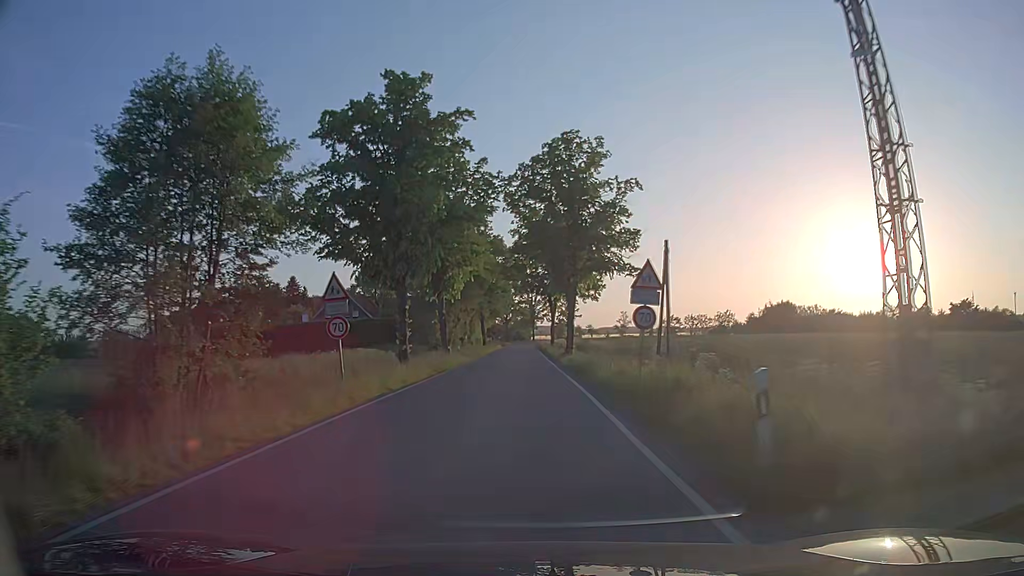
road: tertiary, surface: asphalt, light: Day
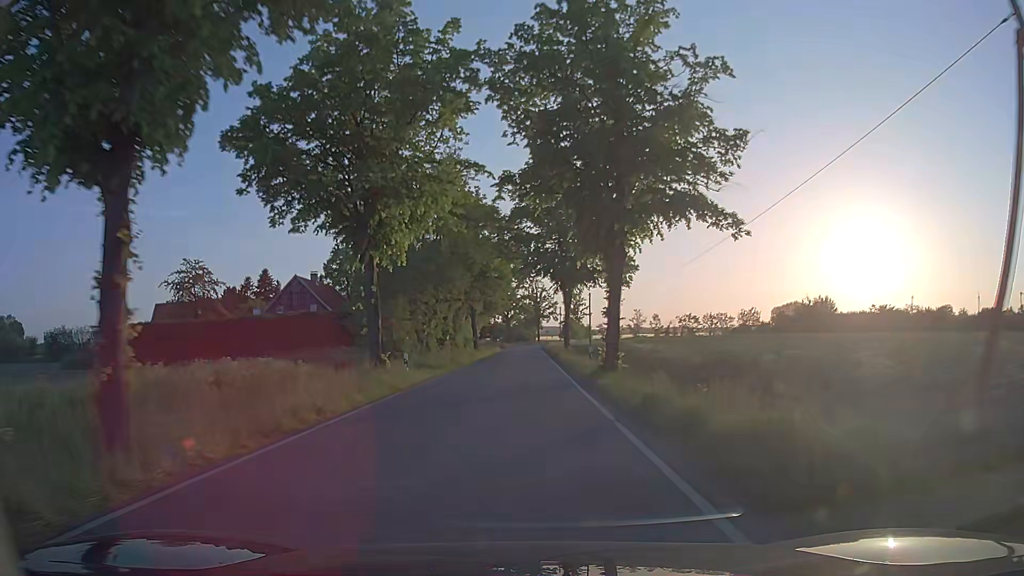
(0.0, +19.7) m; 0°
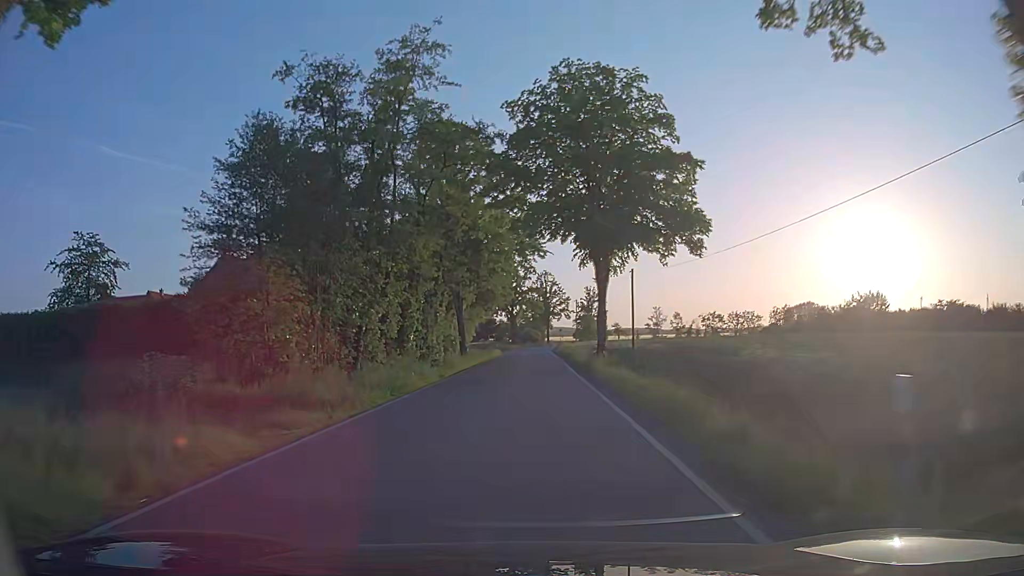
(-0.1, +19.6) m; 0°
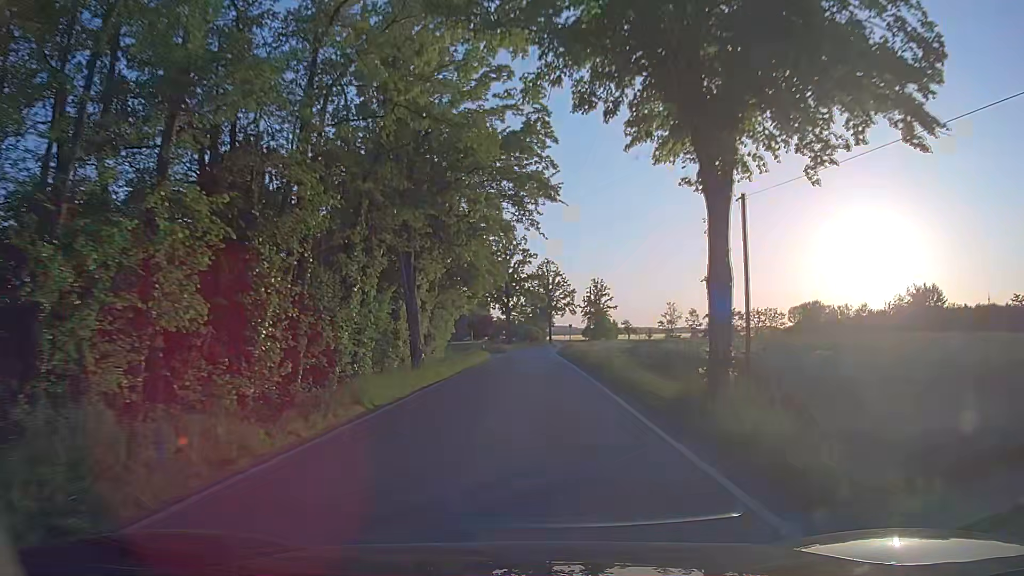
(-0.2, +19.4) m; 0°
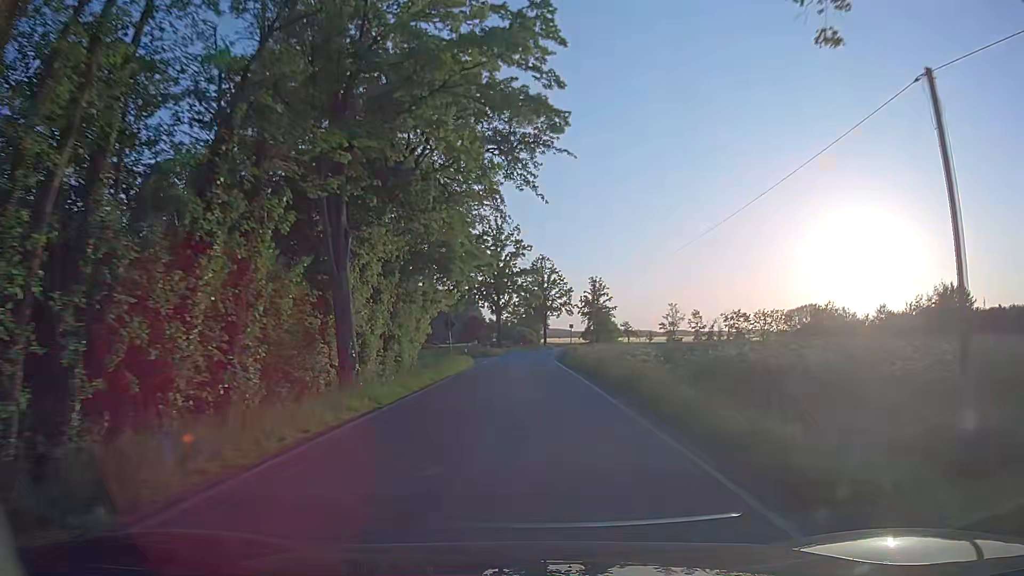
(0.0, +9.6) m; +1°
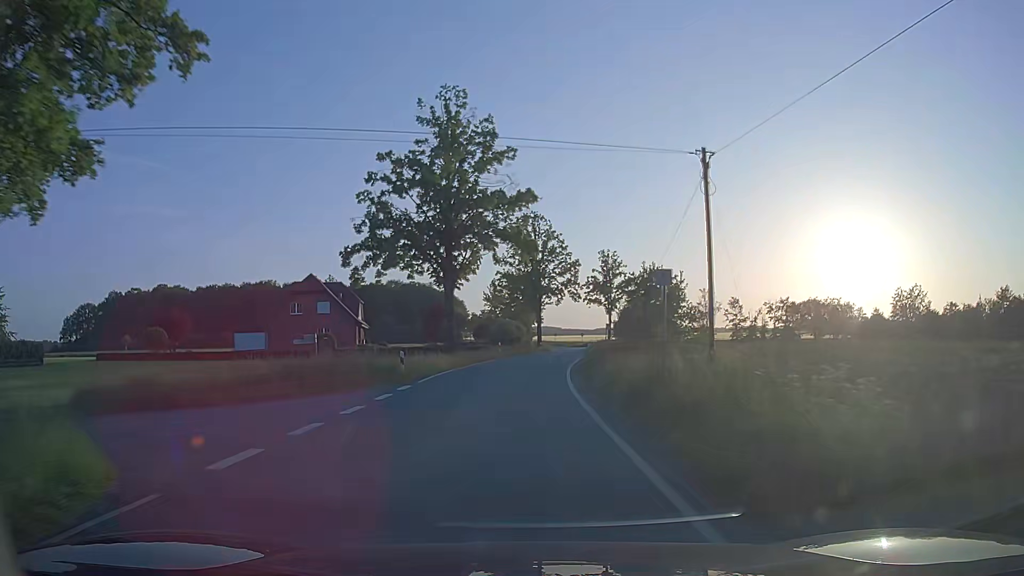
(+0.5, +37.6) m; 0°
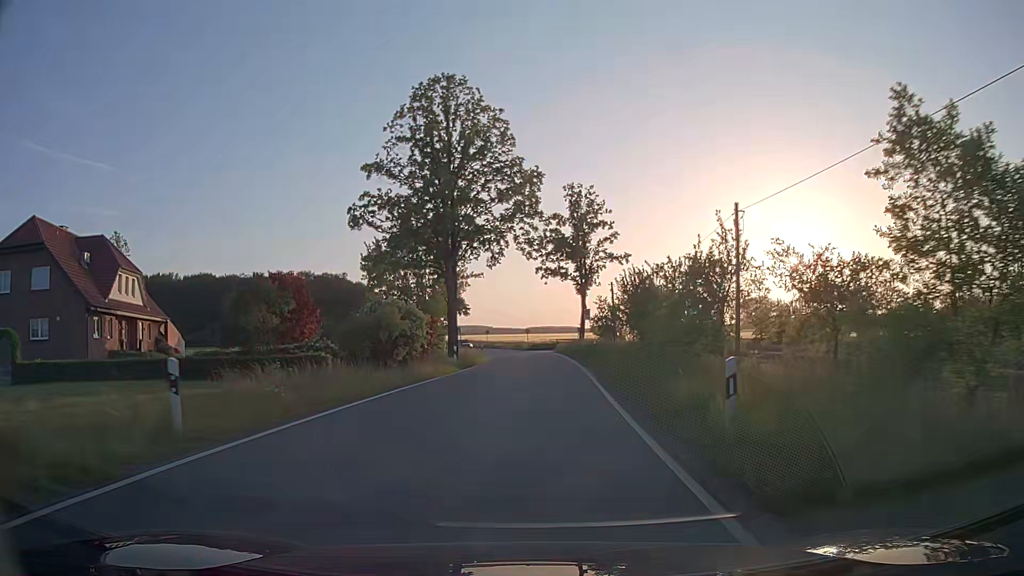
(+1.5, +42.0) m; +5°
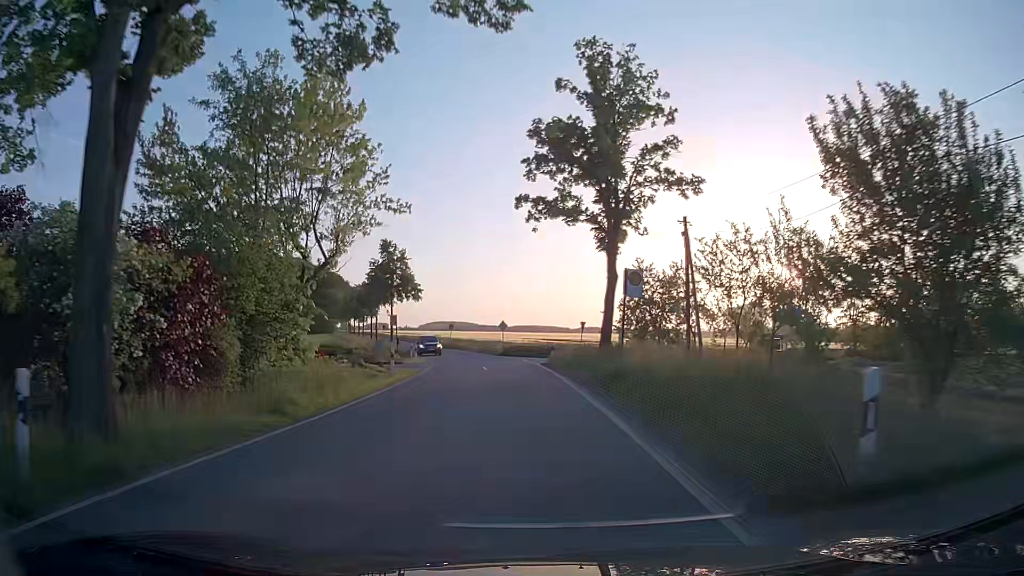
(+1.0, +28.9) m; +2°
